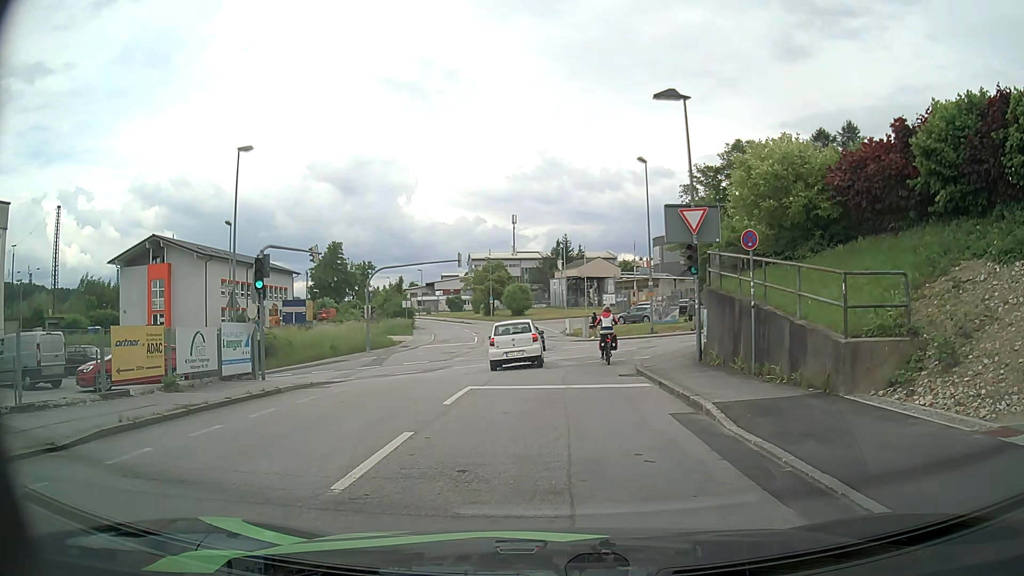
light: Day
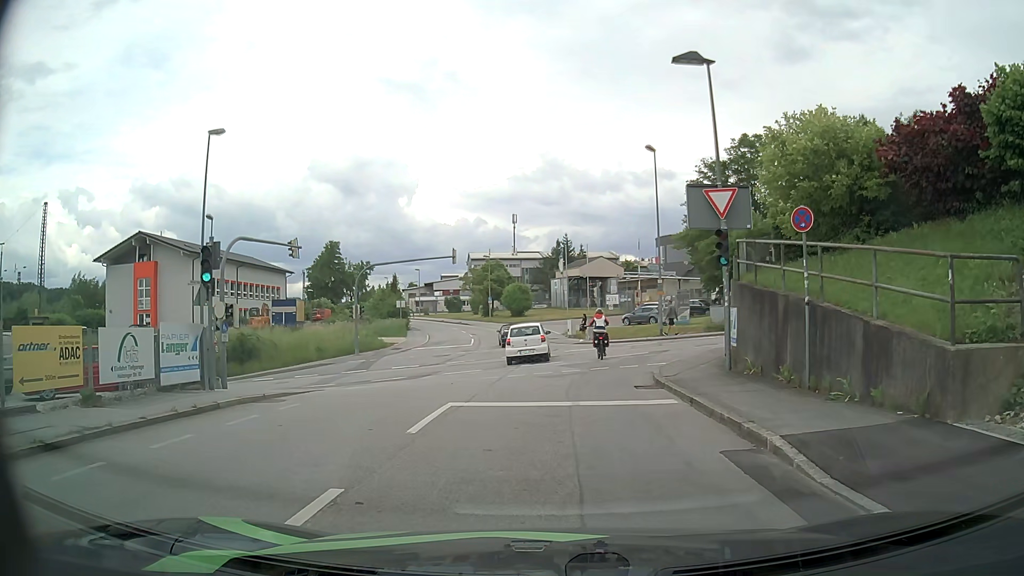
(0.0, +3.2) m; -1°
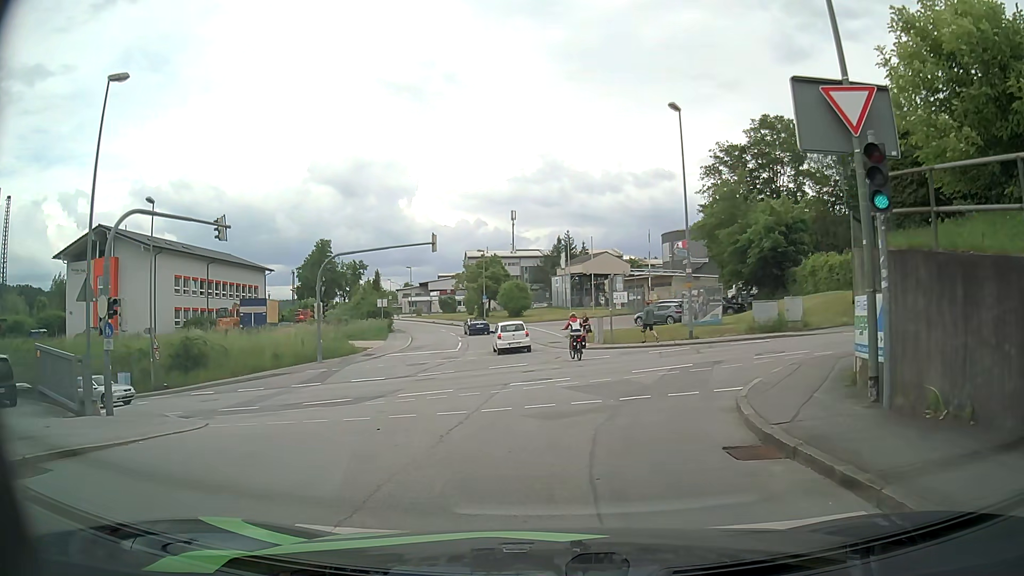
(0.0, +7.7) m; 0°
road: residential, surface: asphalt
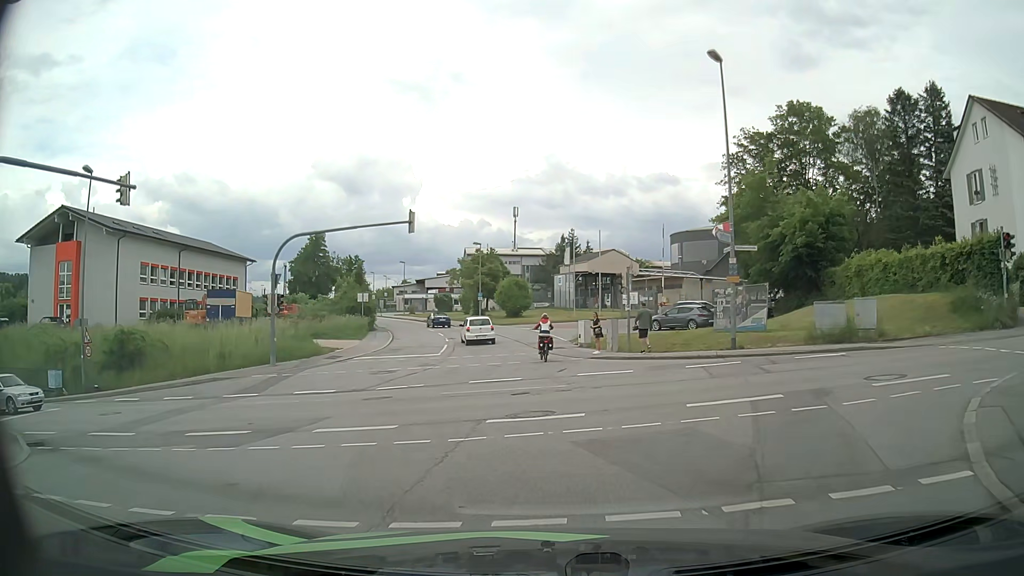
(0.0, +6.8) m; 0°
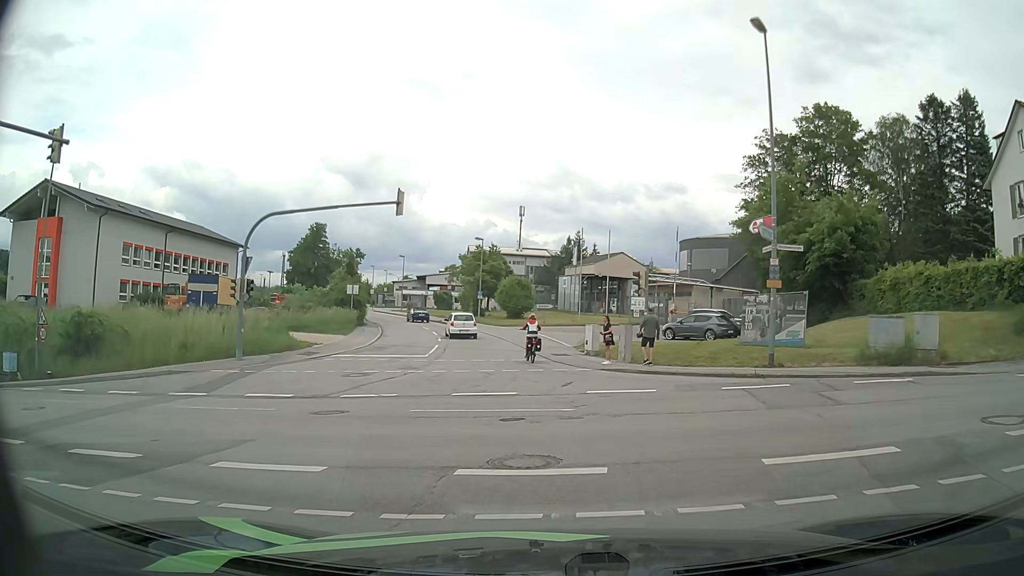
(-0.1, +3.8) m; -2°
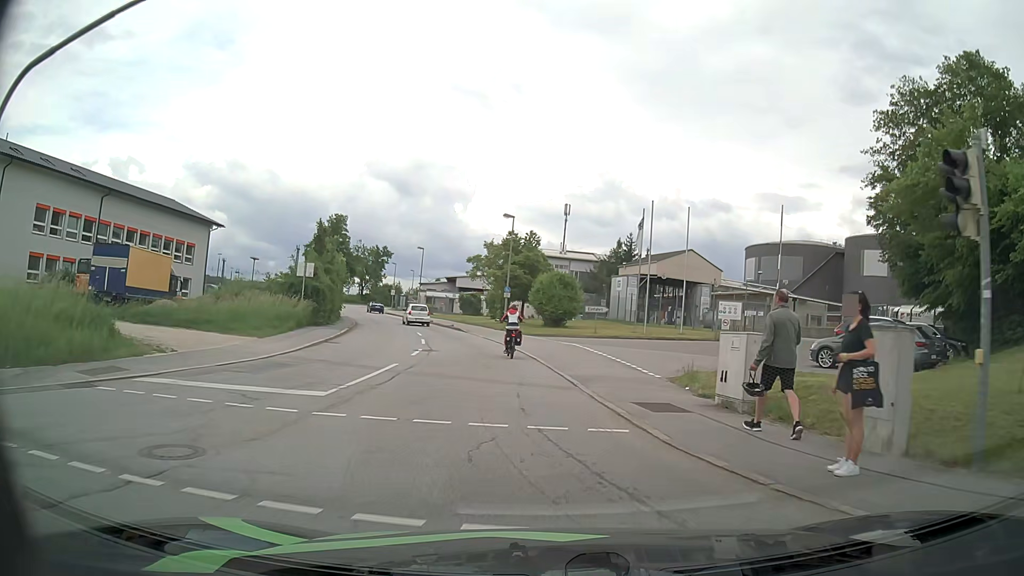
(-0.1, +17.1) m; -3°
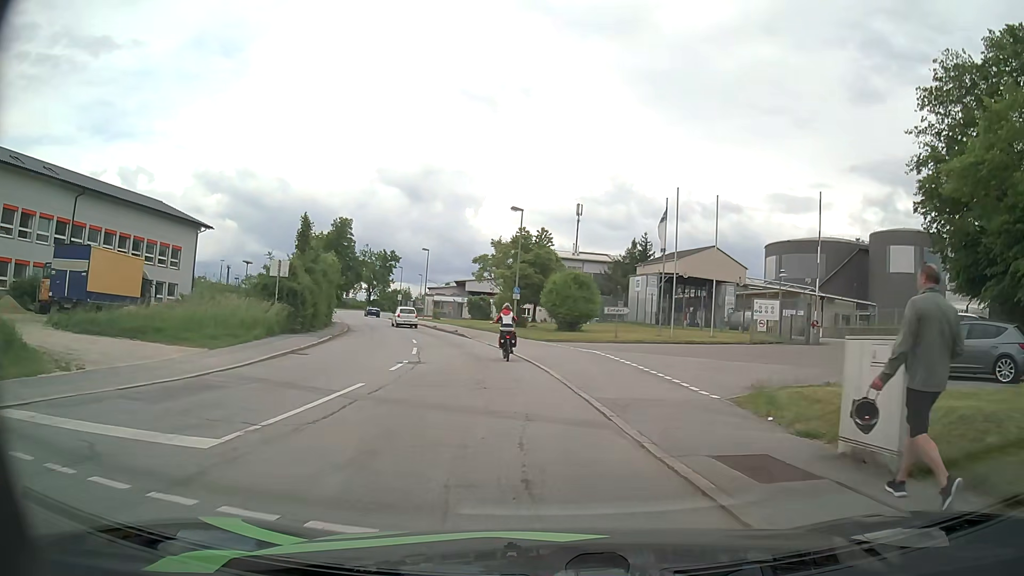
(0.0, +4.6) m; 0°
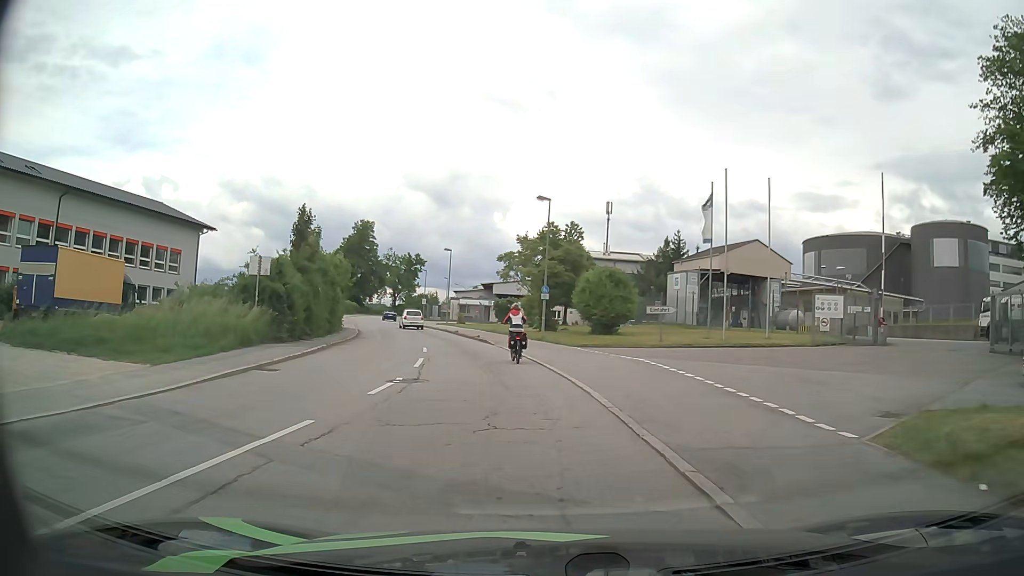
(-0.1, +4.6) m; -2°
(-1, +10) (-2, +20) (-4, +30) (-7, +39) (-10, +49) (-13, +58) (-16, +68) (-19, +77) (-22, +87) (-24, +97) m
